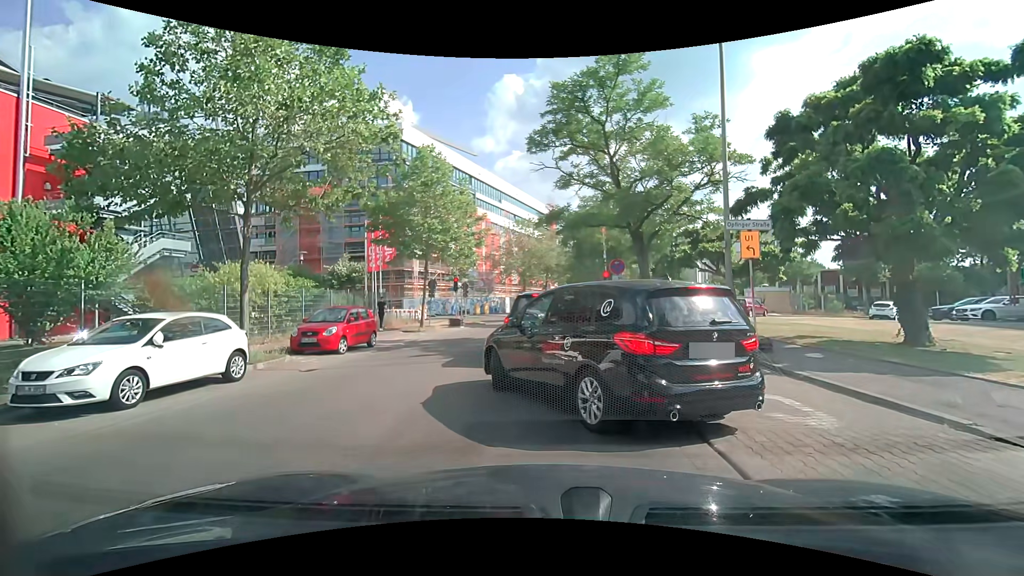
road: unclassified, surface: asphalt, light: Day
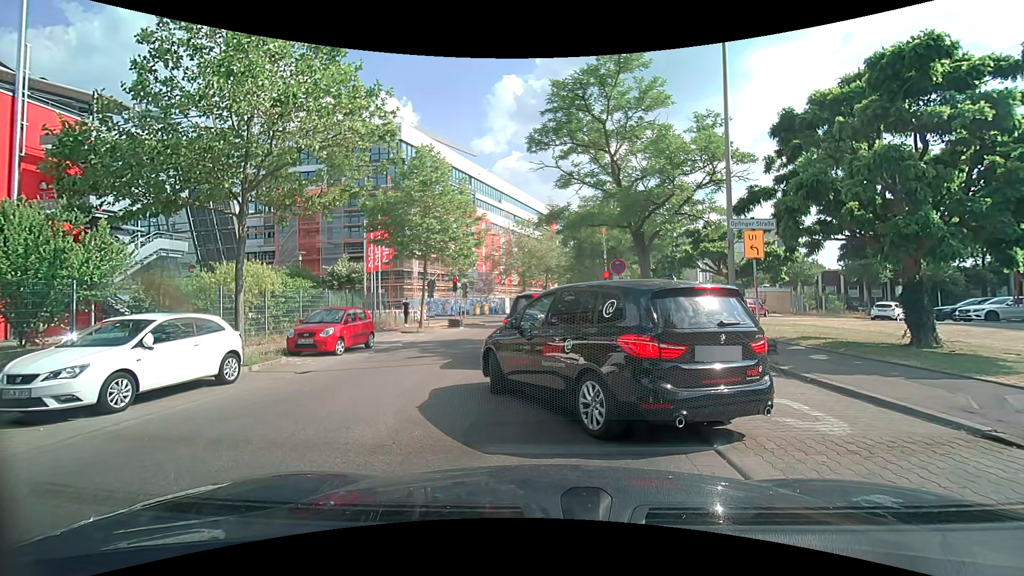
(0.0, +0.3) m; 0°
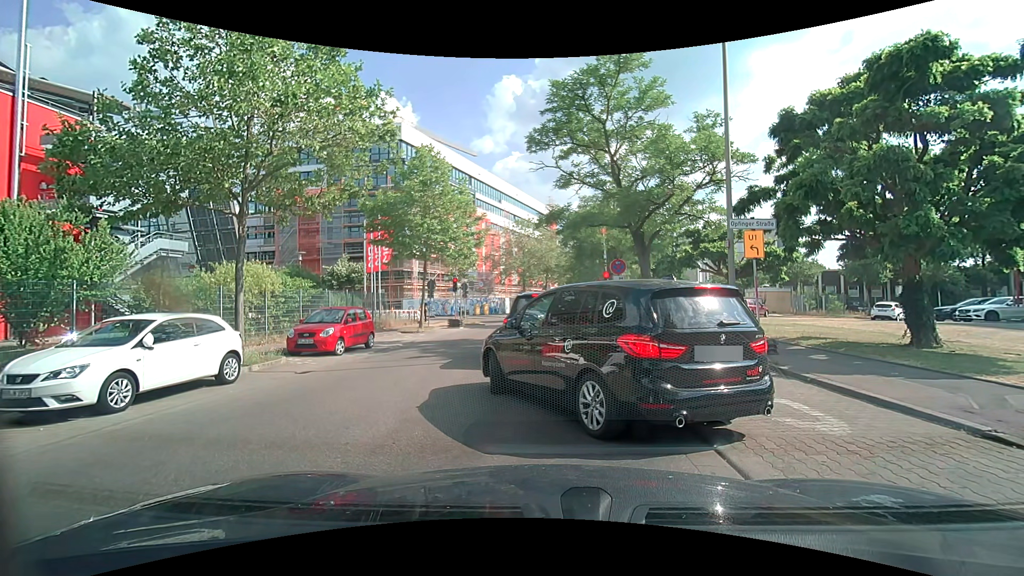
(0.0, 0.0) m; 0°
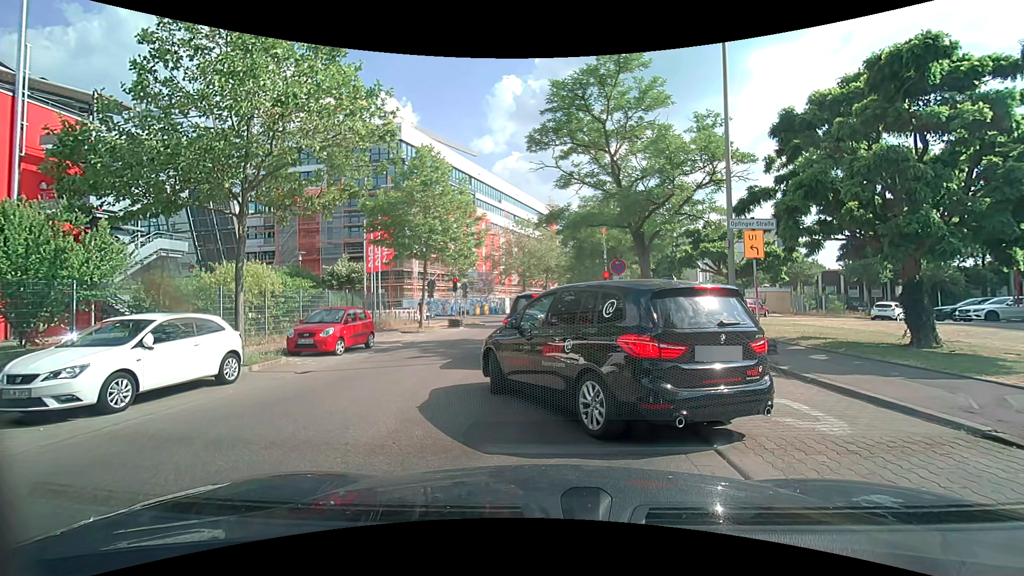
(0.0, 0.0) m; 0°
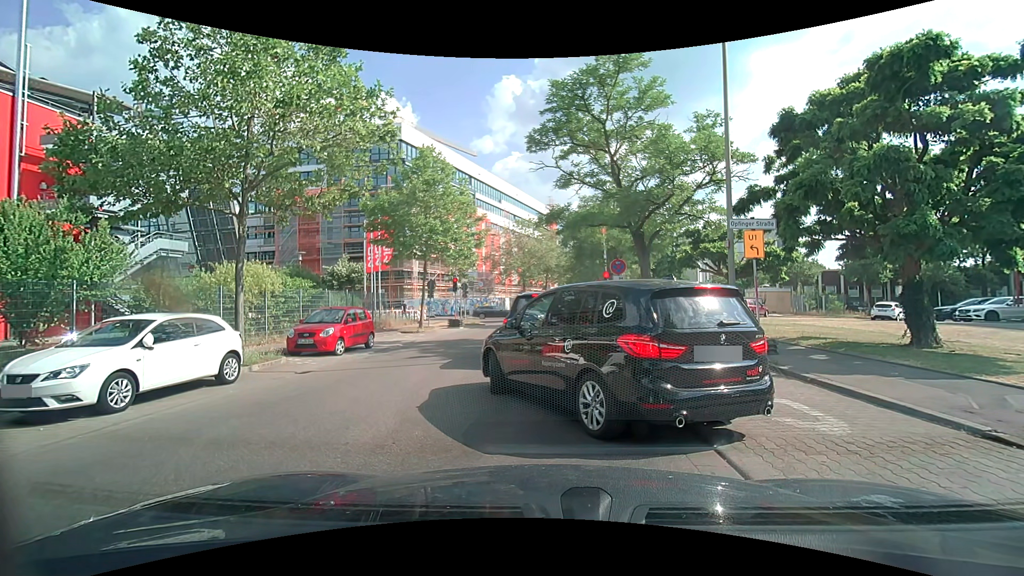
(0.0, 0.0) m; 0°
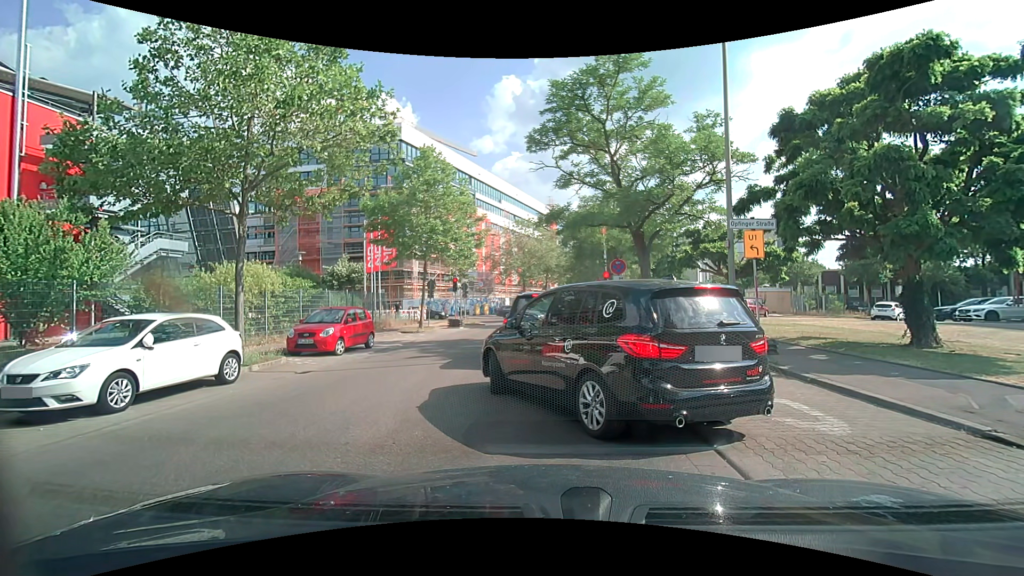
(0.0, 0.0) m; 0°
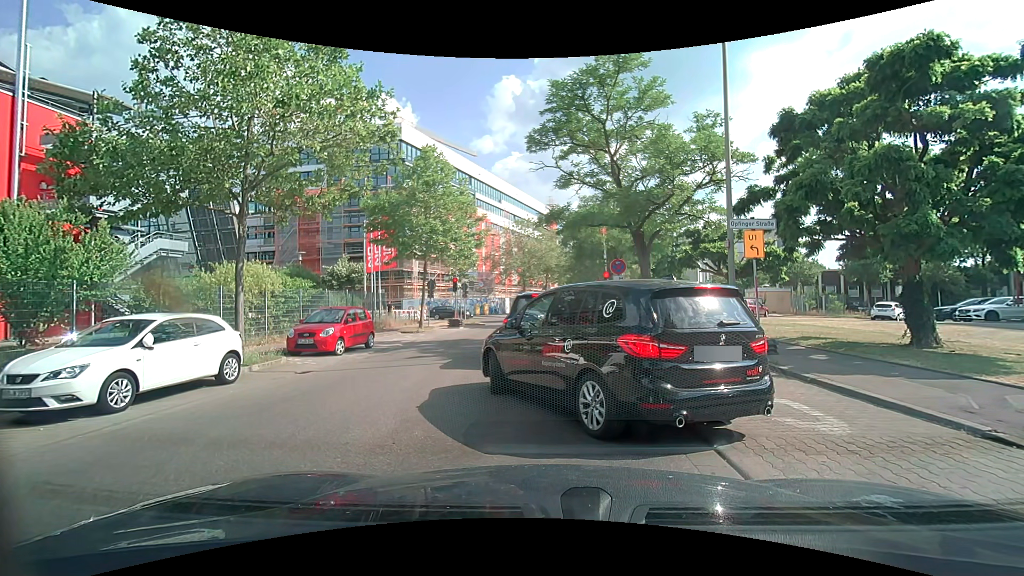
(0.0, 0.0) m; 0°
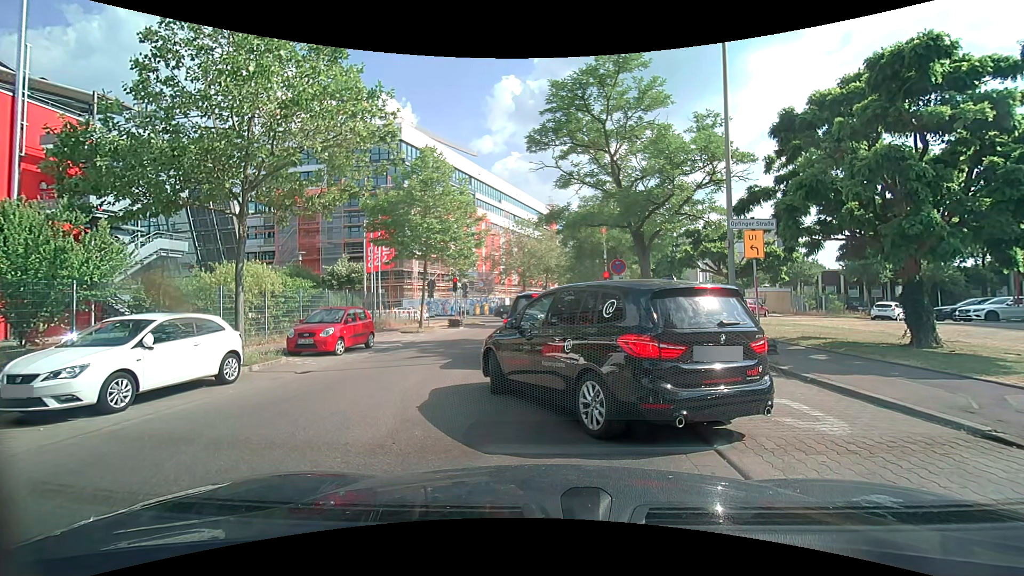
(0.0, 0.0) m; 0°
